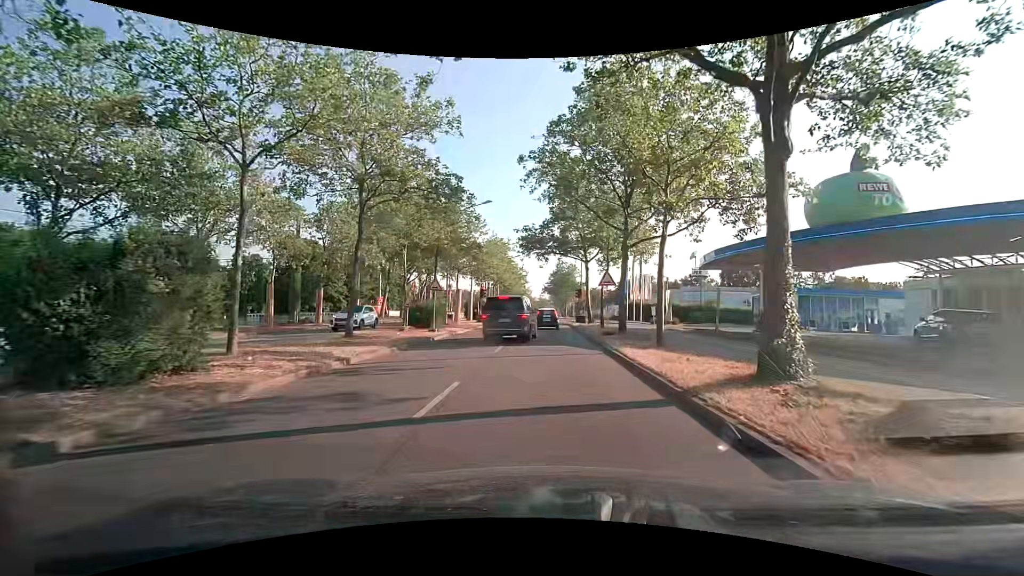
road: primary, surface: asphalt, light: Day
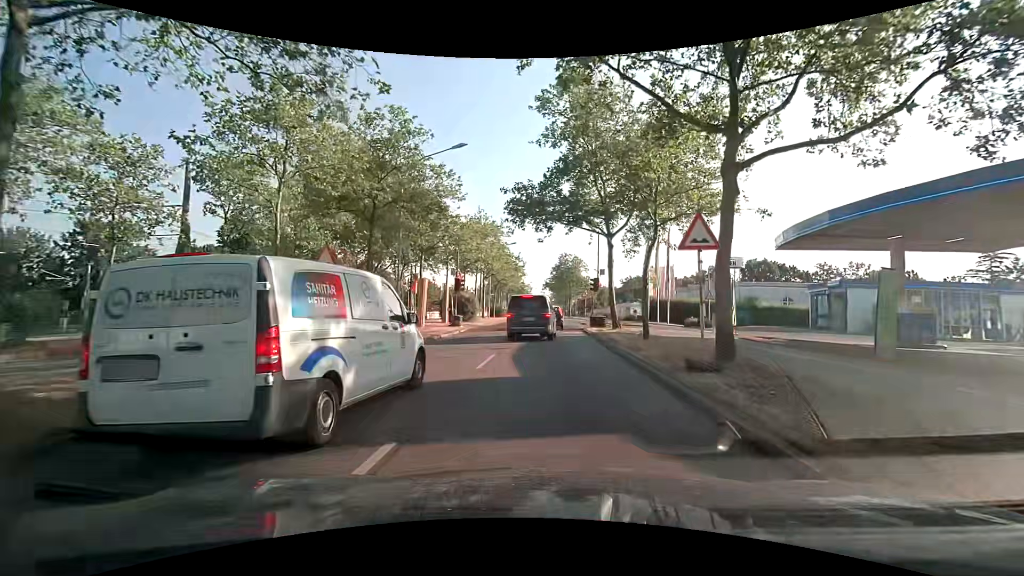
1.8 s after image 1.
(+0.2, +13.3) m; +1°
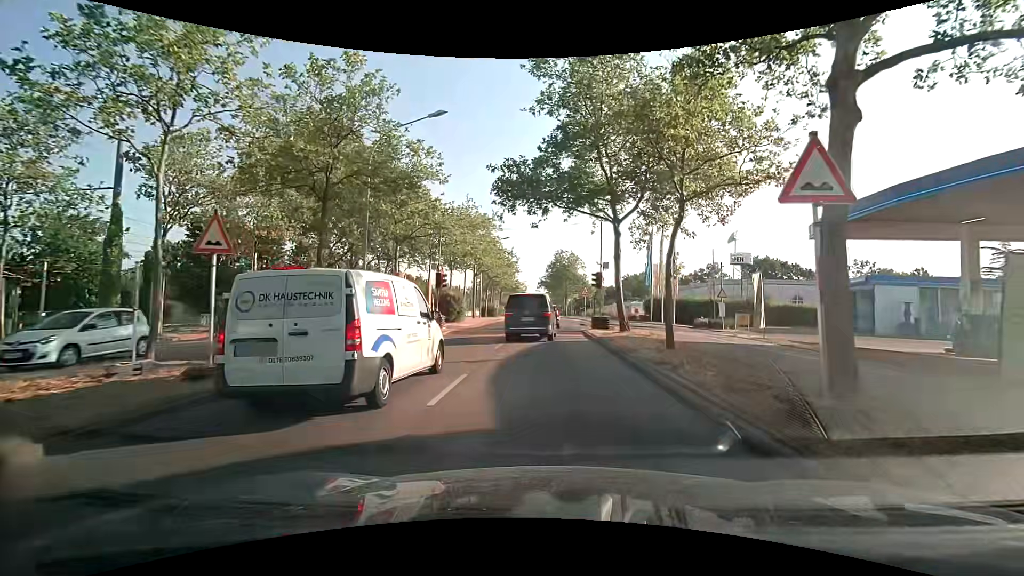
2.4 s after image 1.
(0.0, +4.1) m; 0°
(0, +10) (0, +20) (0, +30) (+1, +40) (+1, +50) (+1, +60) (+1, +70) (+1, +80) (+1, +90) (+2, +100) m
